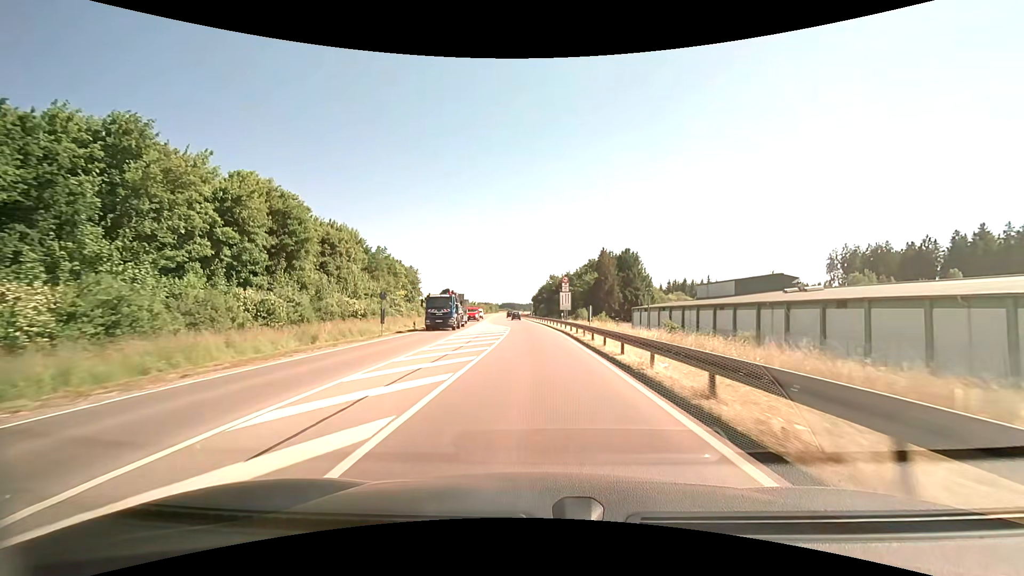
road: primary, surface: asphalt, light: Day
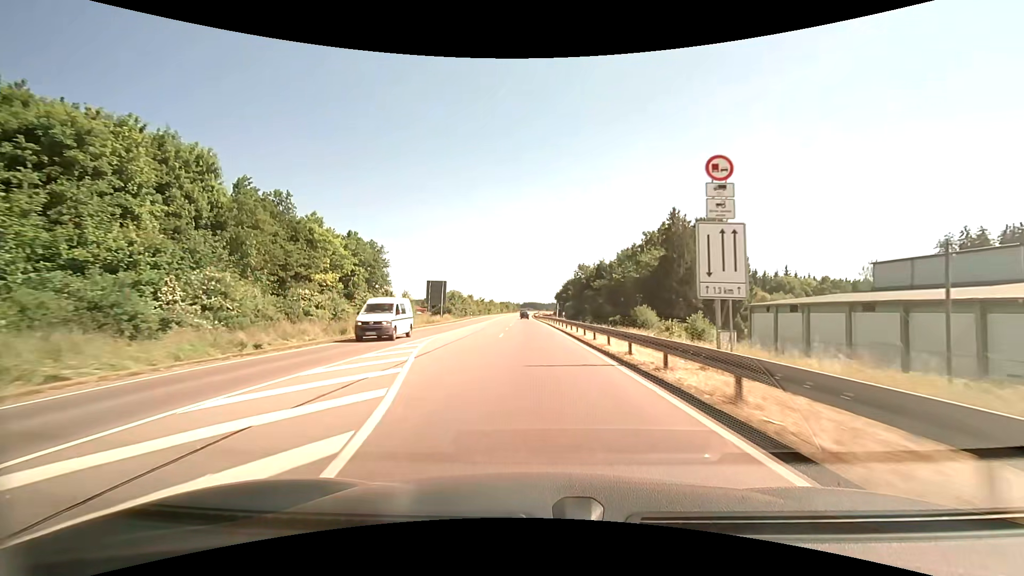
(-0.4, +44.7) m; -1°
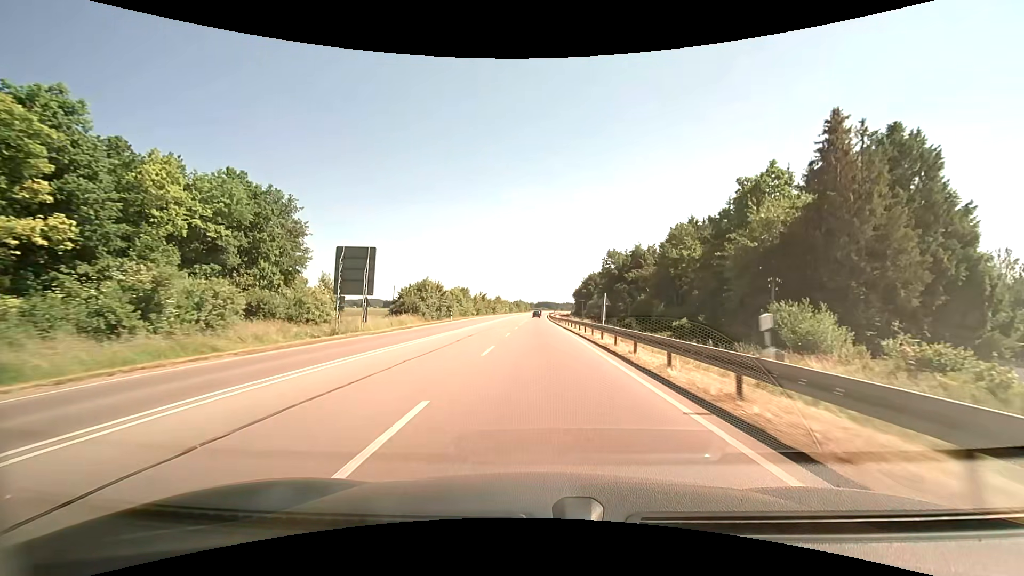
(-1.7, +35.9) m; -5°
(0, +10) (0, +20) (0, +30) (-1, +40) (-1, +50) (-1, +60) (-1, +70) (-1, +80) (0, +90) (0, +100) m
